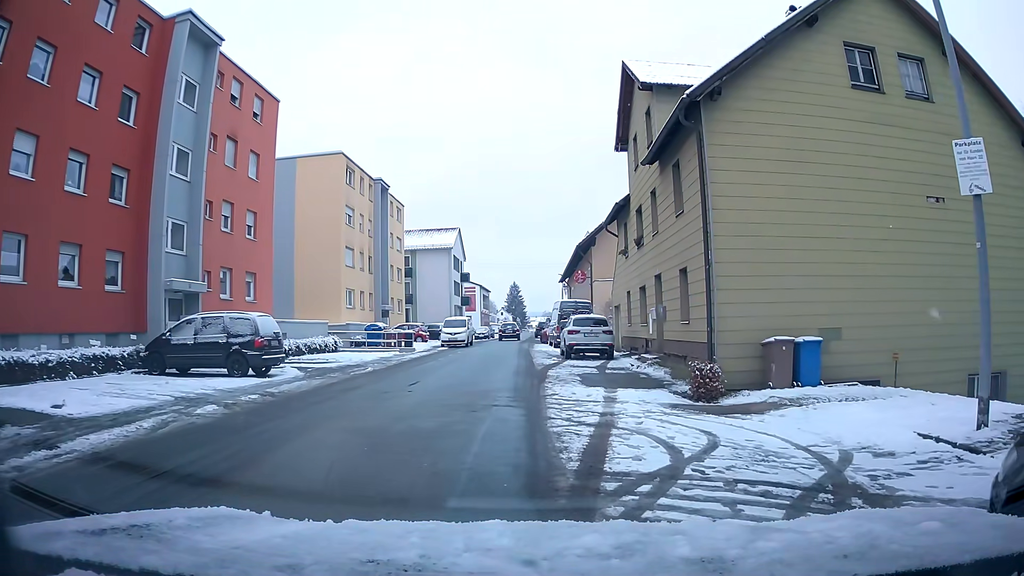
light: Day
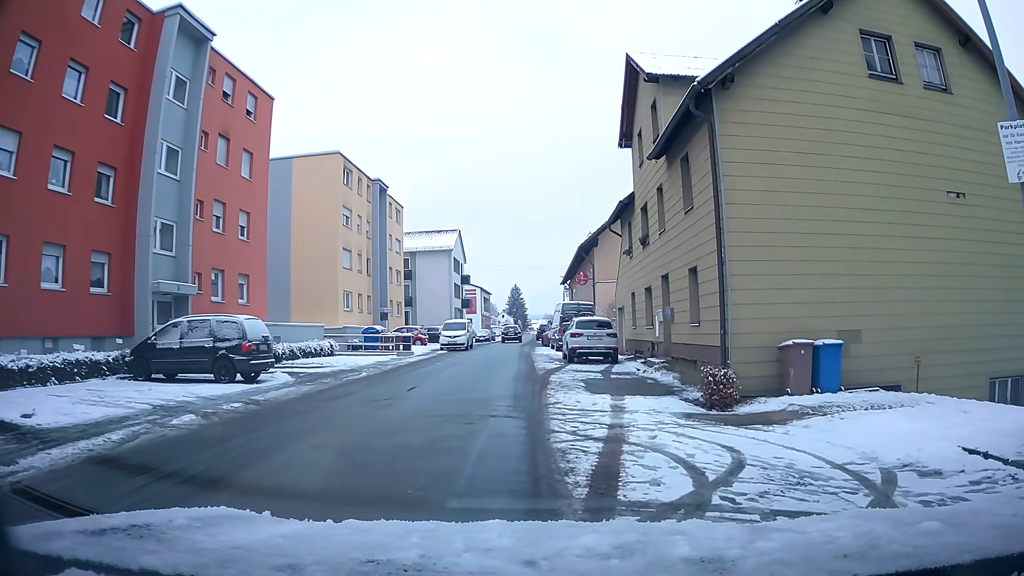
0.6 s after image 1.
(0.0, +0.8) m; 0°
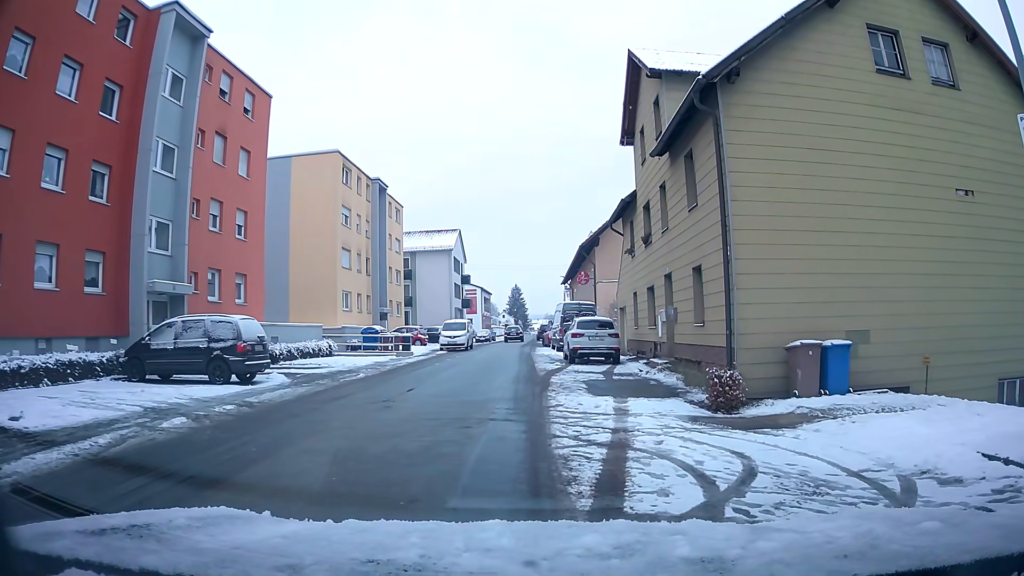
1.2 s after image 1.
(0.0, +0.3) m; 0°
